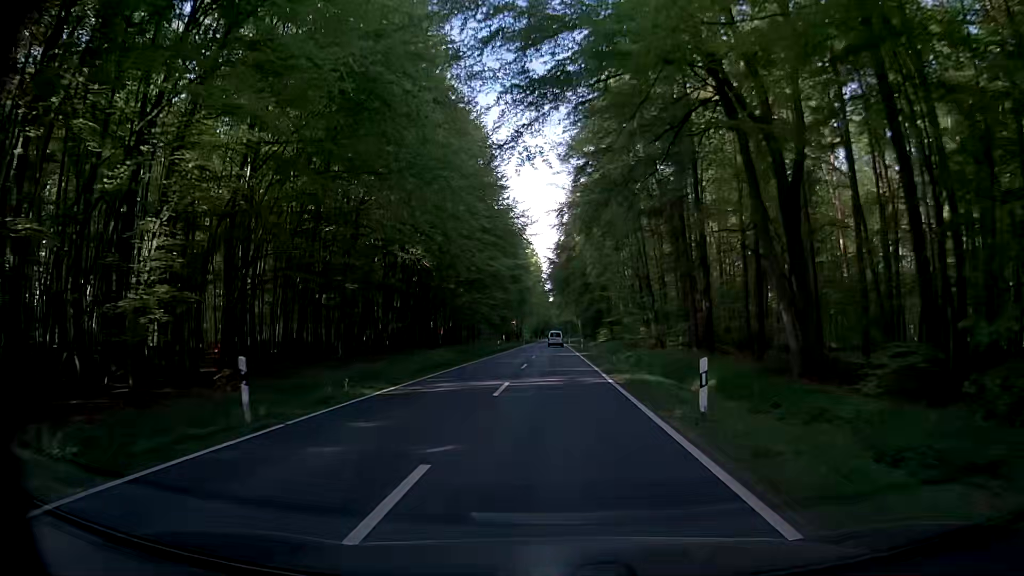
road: secondary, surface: asphalt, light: Day
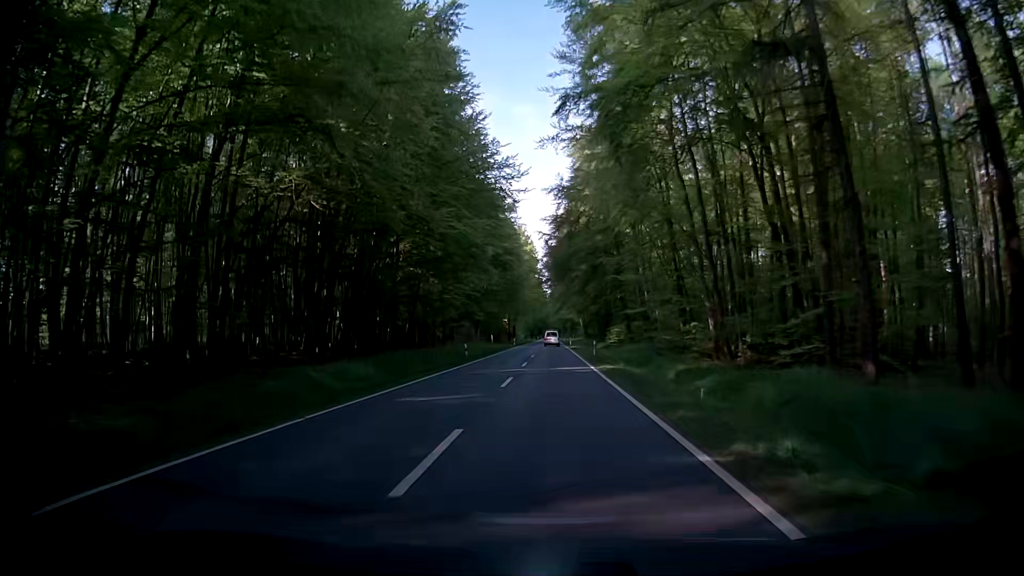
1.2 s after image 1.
(0.0, +21.3) m; -1°
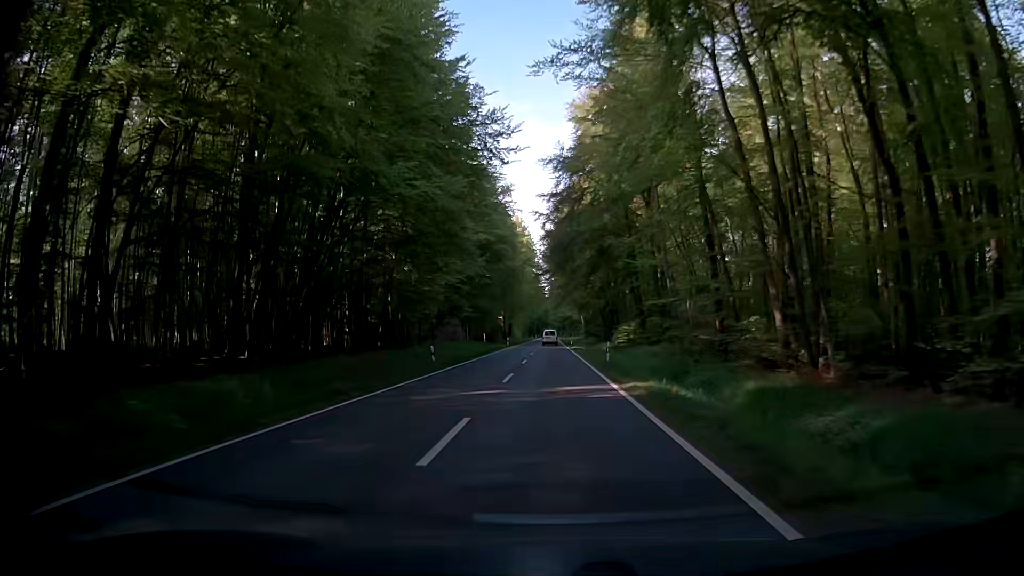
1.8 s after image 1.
(+0.3, +10.7) m; +2°
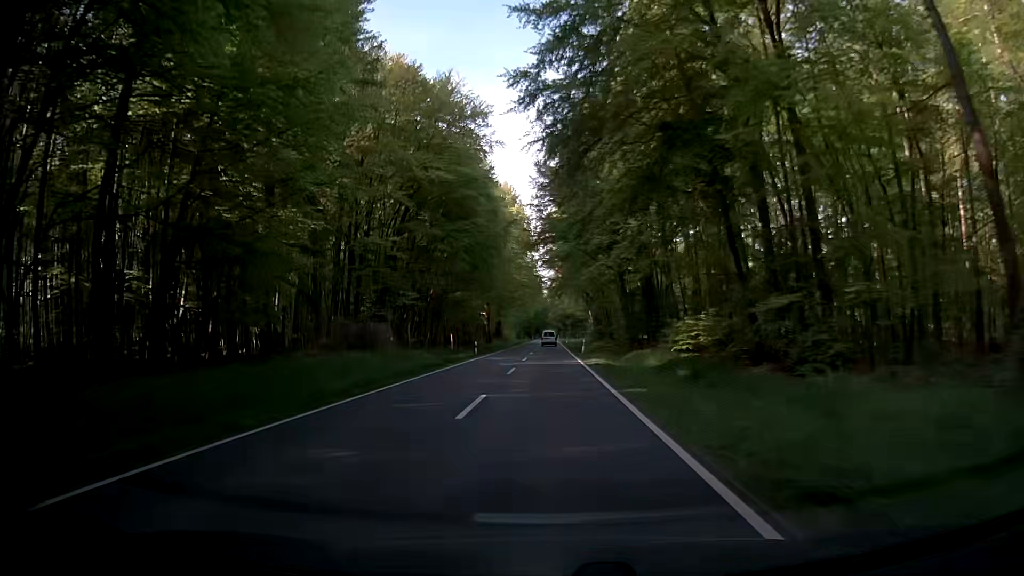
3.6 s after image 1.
(-0.1, +32.2) m; 0°
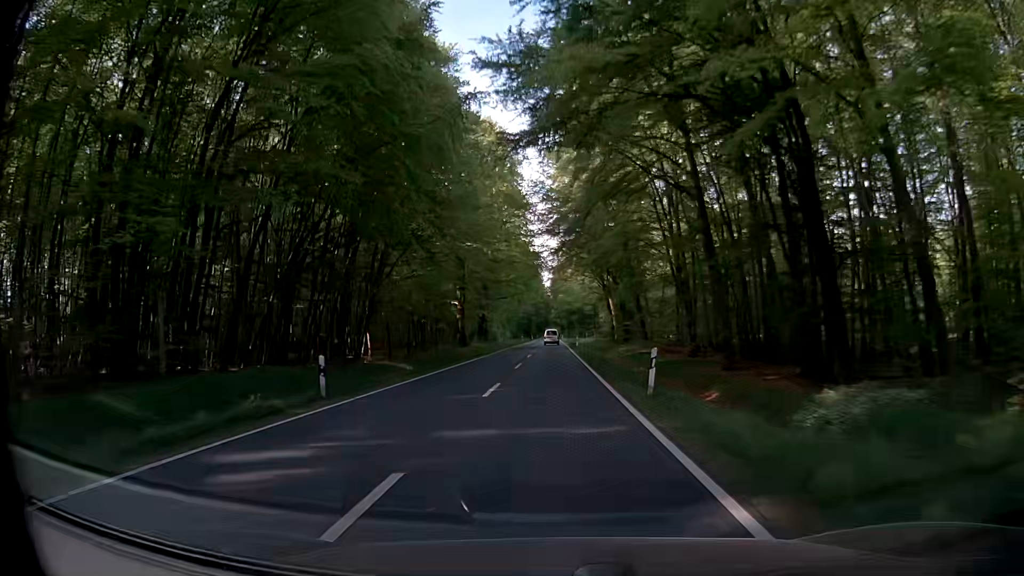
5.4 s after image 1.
(-0.1, +32.3) m; -1°
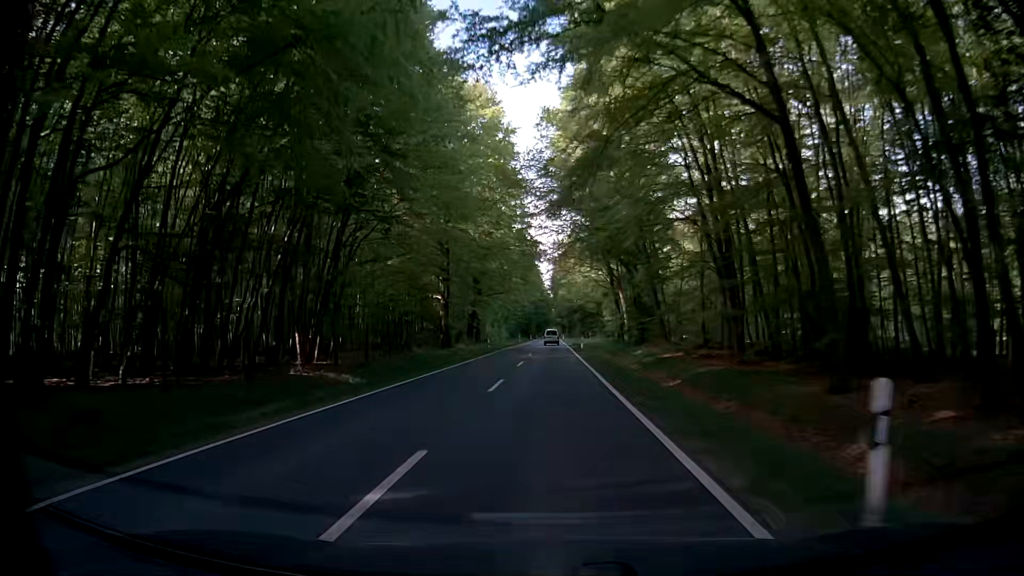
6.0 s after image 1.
(+0.1, +10.8) m; +1°
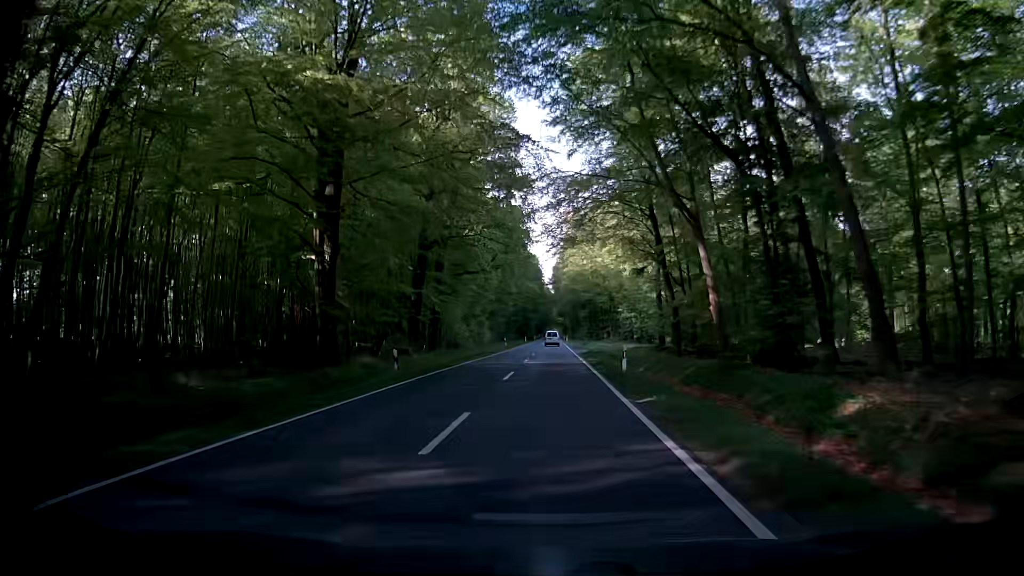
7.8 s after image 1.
(+0.2, +32.3) m; -1°
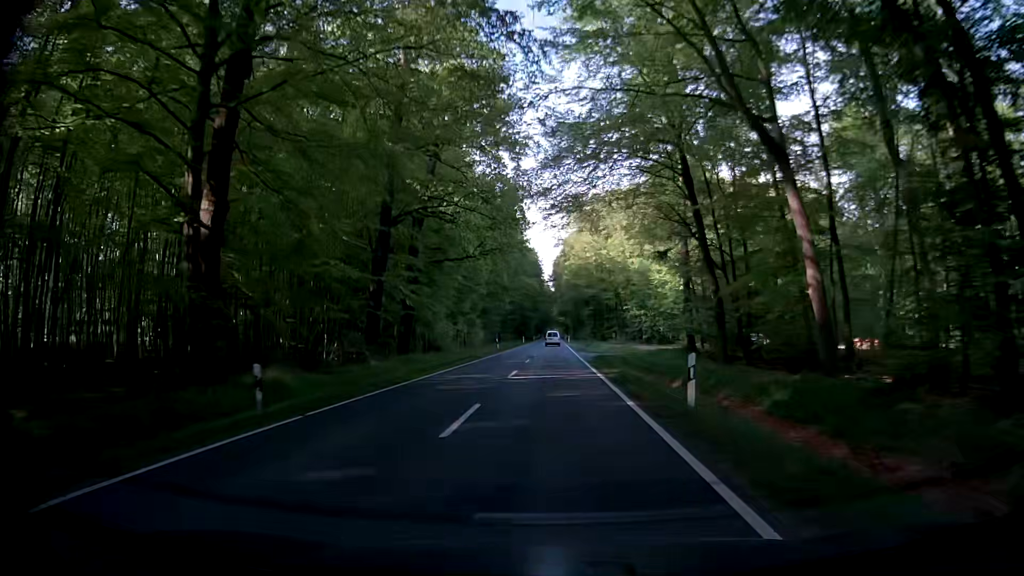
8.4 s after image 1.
(+0.1, +10.8) m; +1°
(0, +10) (0, +20) (0, +30) (0, +40) (0, +50) (0, +60) (+1, +70) (+1, +80) (+1, +90) (+1, +100) m
